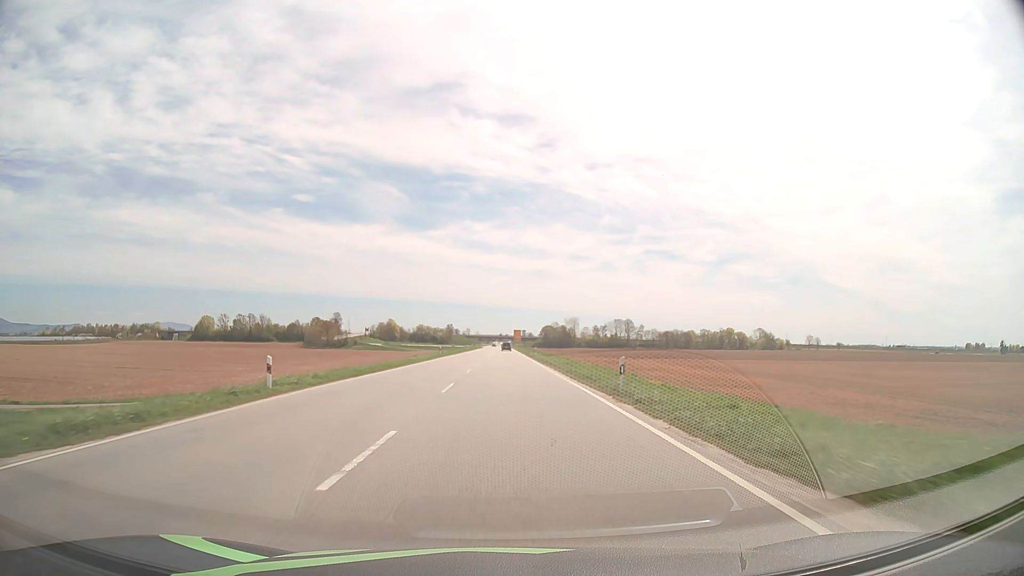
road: primary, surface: asphalt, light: Day
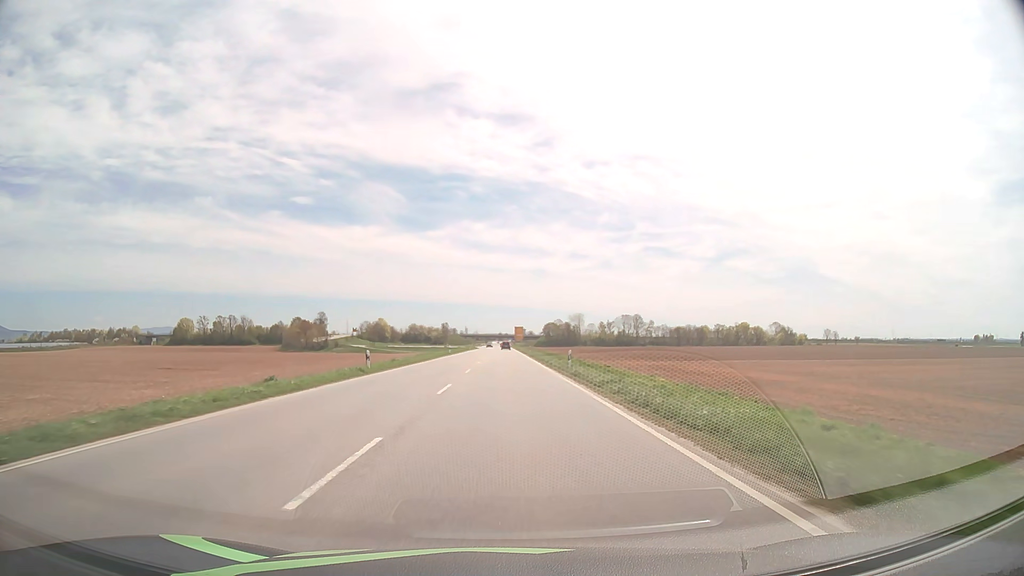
(0.0, +36.6) m; 0°
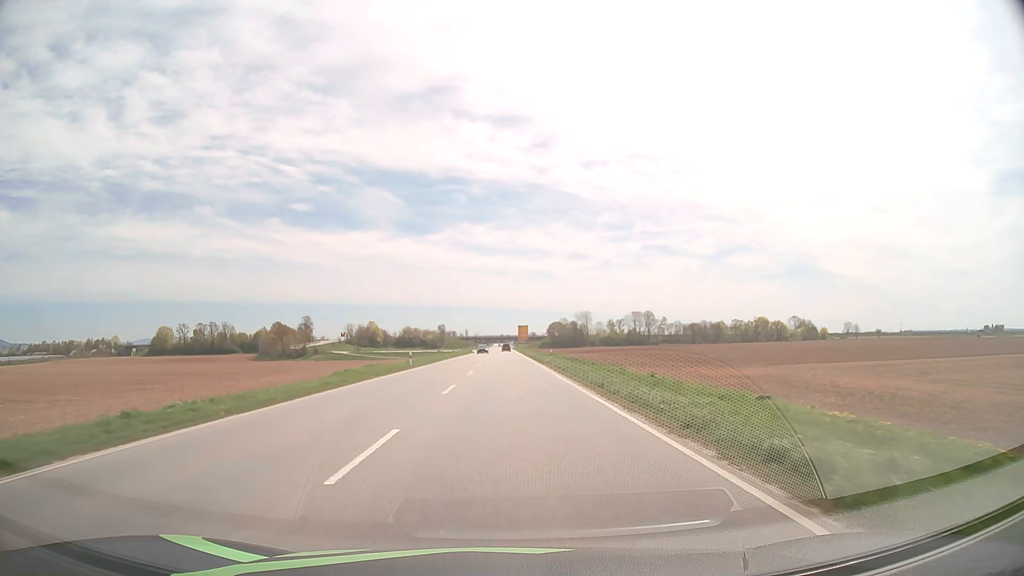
(0.0, +34.9) m; 0°
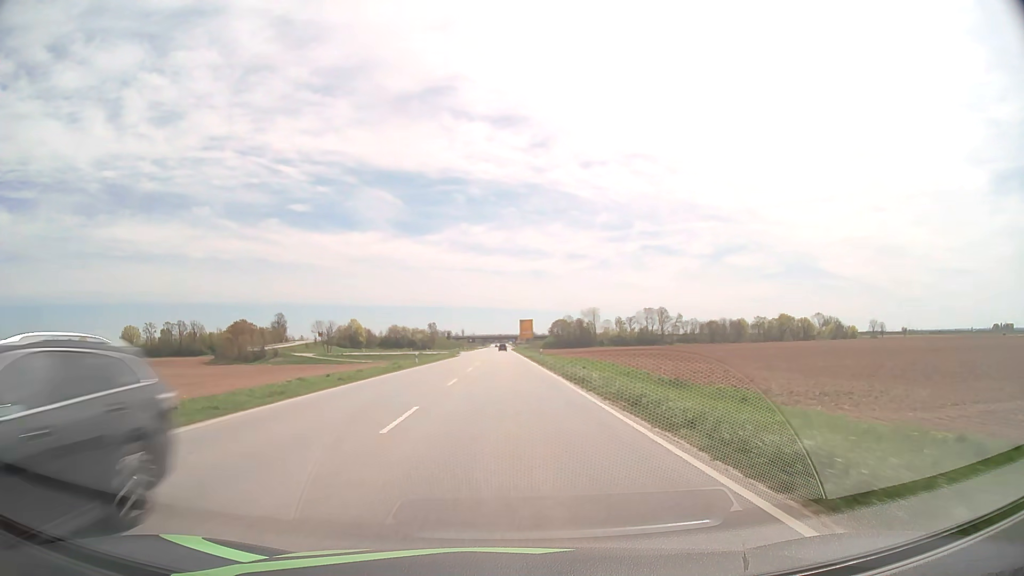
(0.0, +44.3) m; 0°
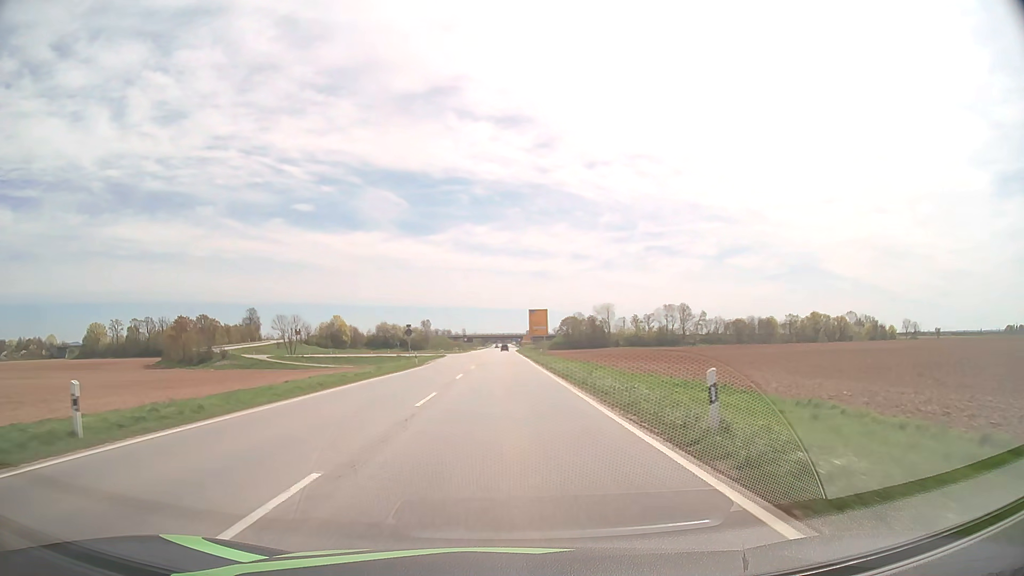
(0.0, +43.4) m; 0°
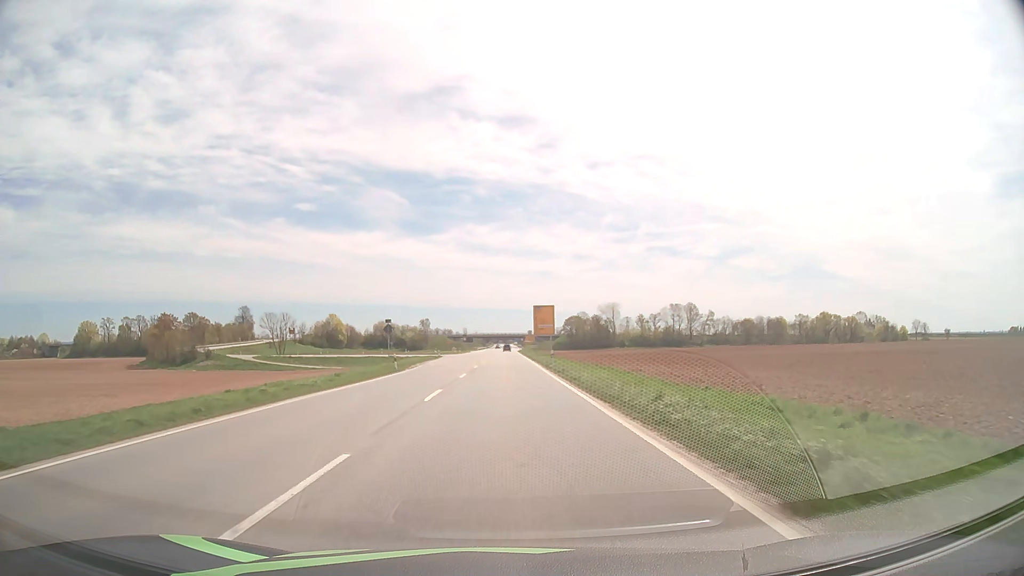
(0.0, +10.8) m; 0°
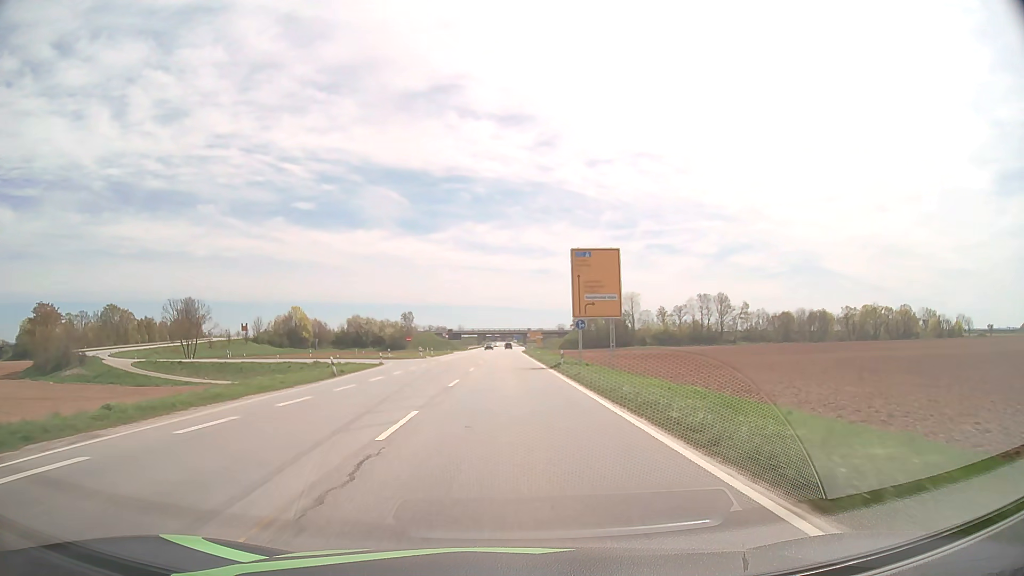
(-0.2, +53.9) m; 0°
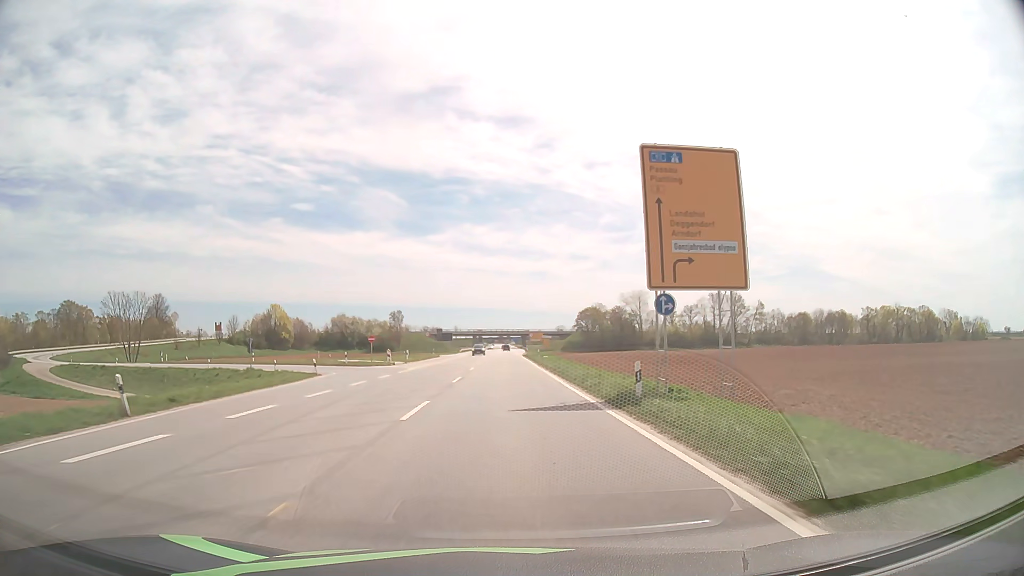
(0.0, +21.2) m; 0°
(0, +10) (0, +20) (0, +30) (0, +40) (0, +50) (0, +60) (0, +70) (0, +80) (0, +90) (0, +100) m
